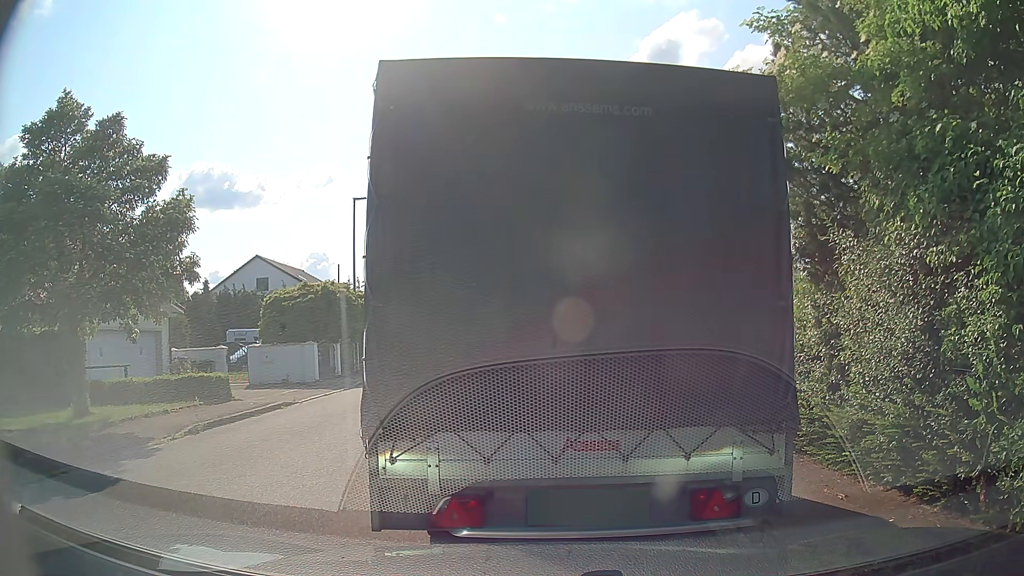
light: Day
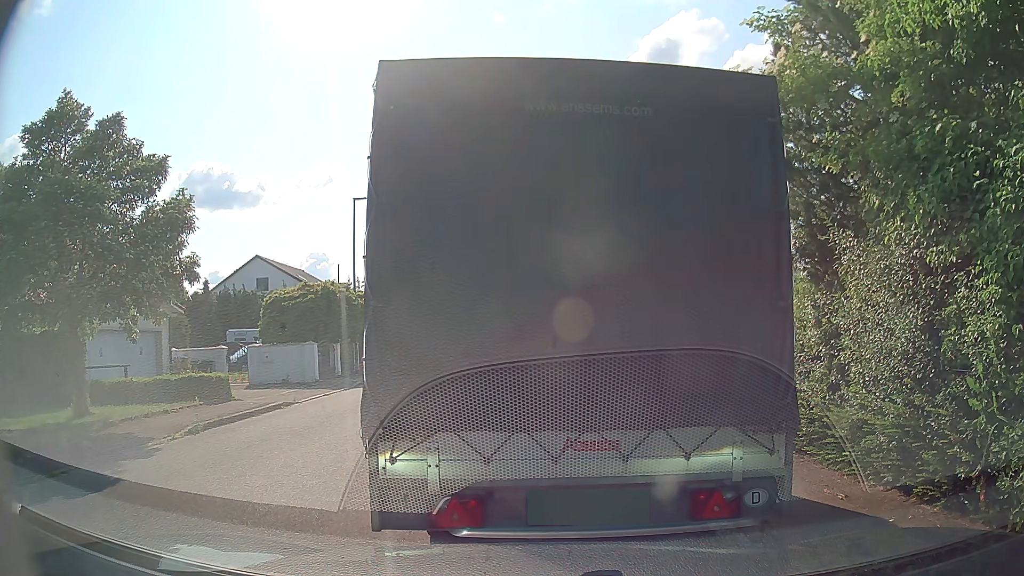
(0.0, 0.0) m; 0°
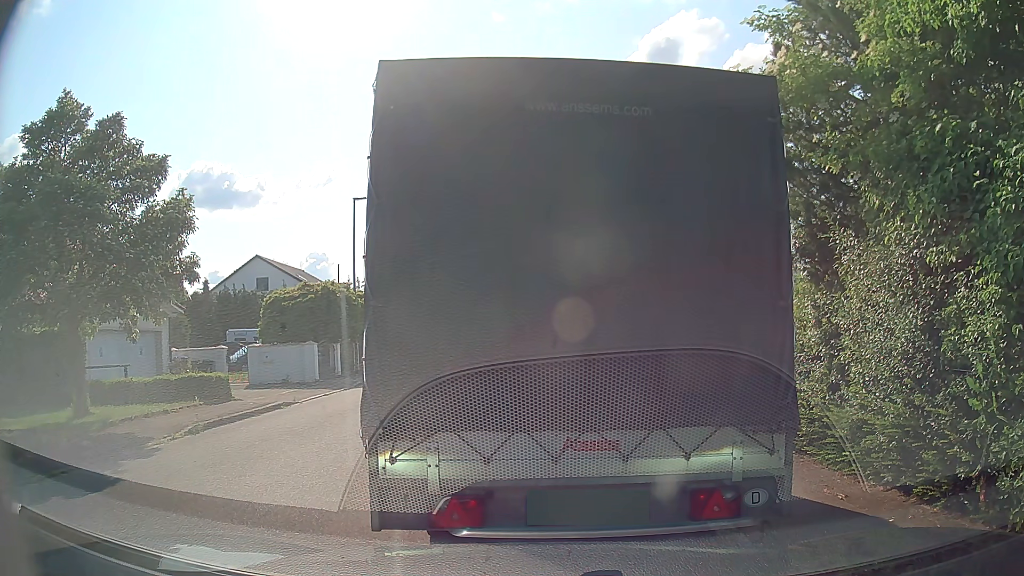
(0.0, 0.0) m; 0°
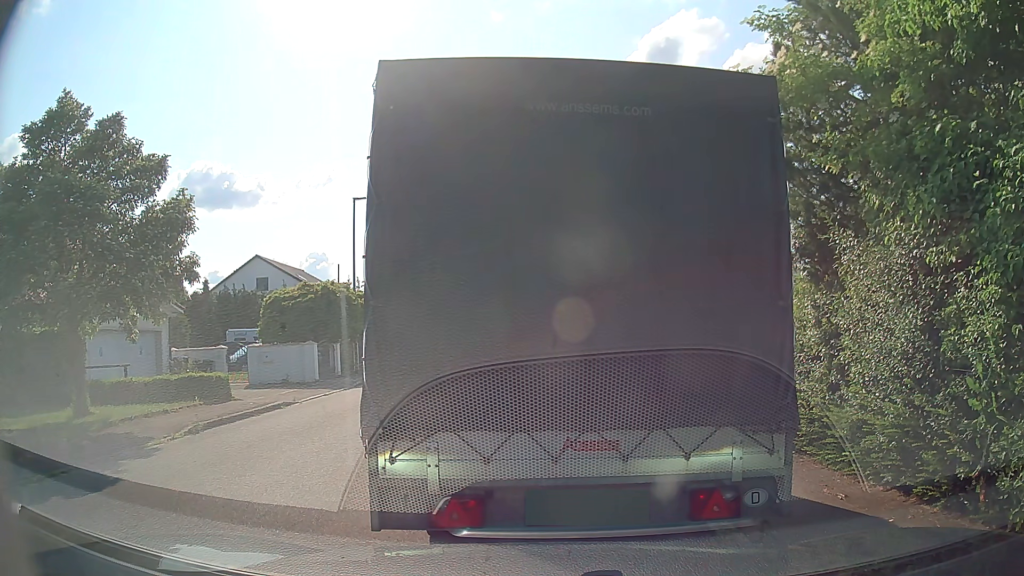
(0.0, 0.0) m; 0°
